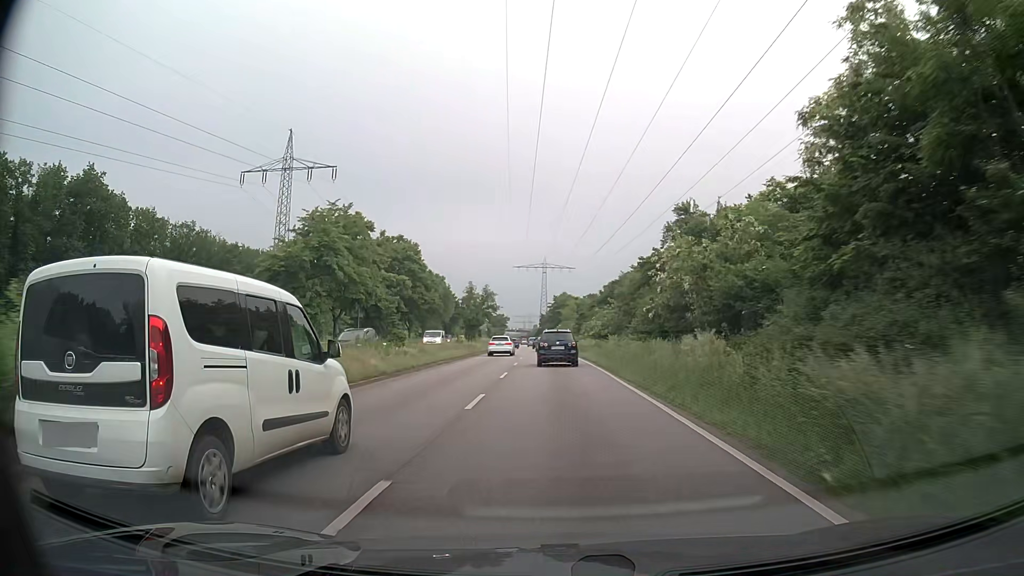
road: primary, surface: asphalt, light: Day
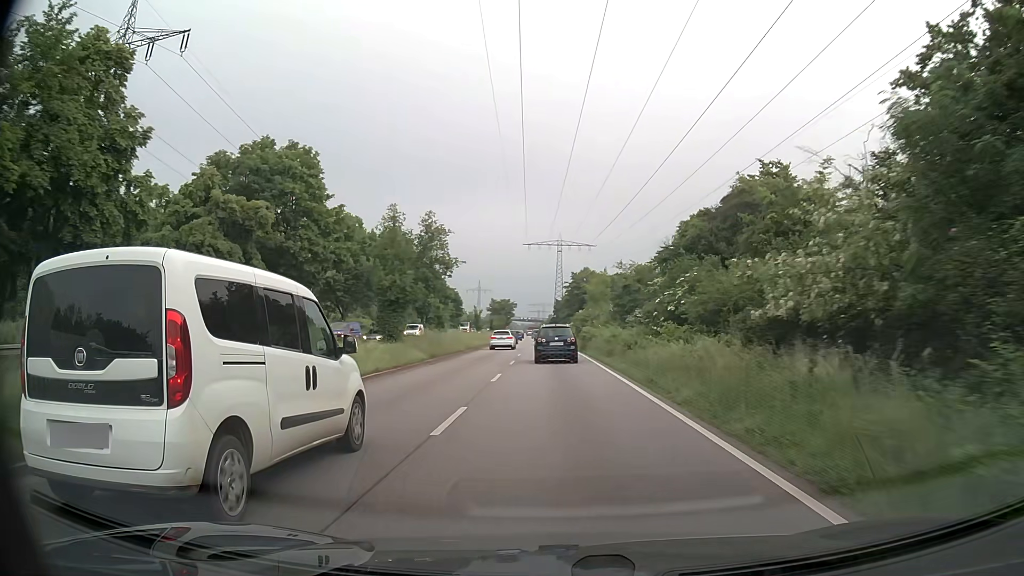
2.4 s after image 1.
(-0.4, +40.0) m; -1°
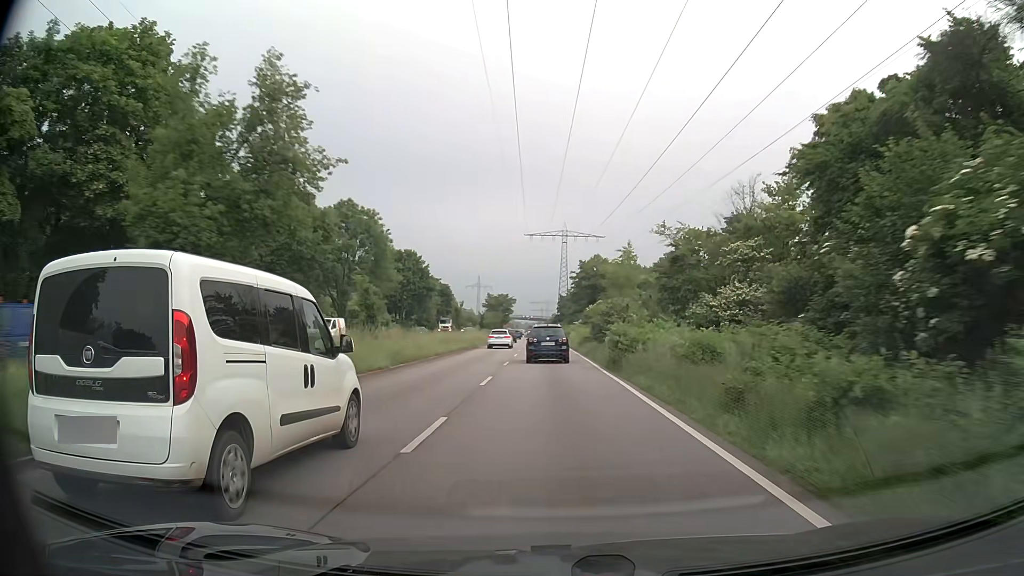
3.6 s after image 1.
(-0.1, +19.5) m; 0°
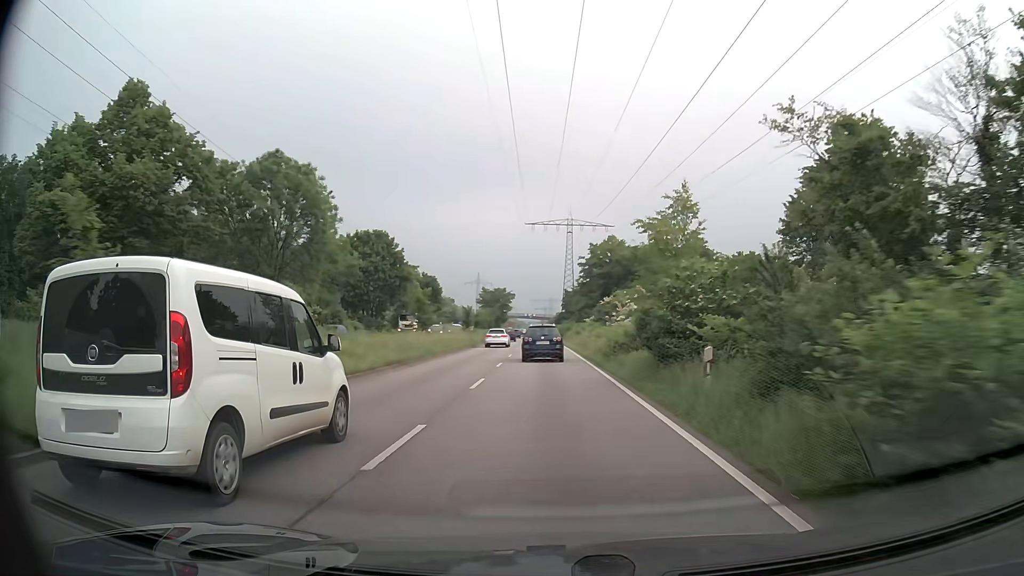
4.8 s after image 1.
(0.0, +19.3) m; 0°
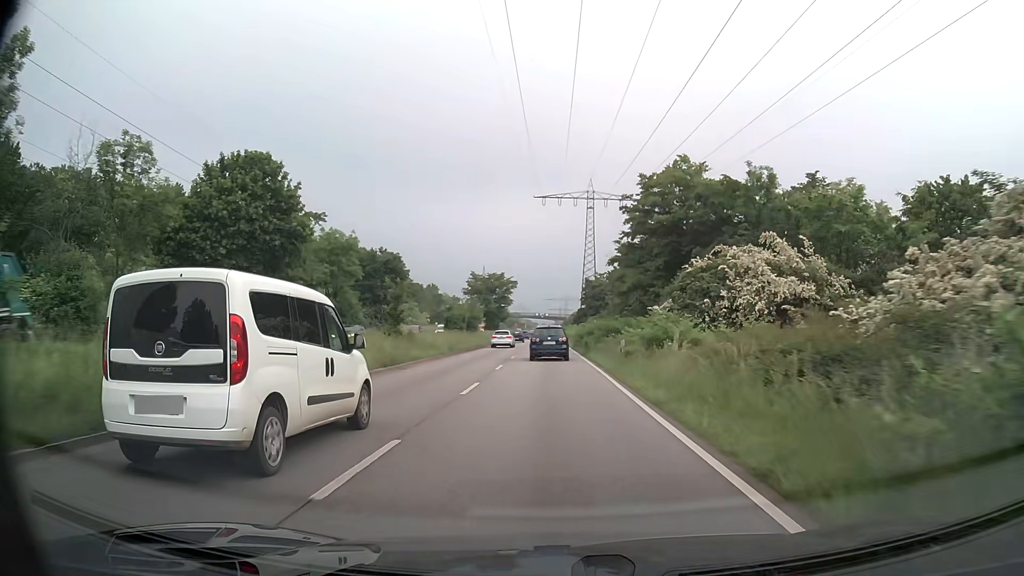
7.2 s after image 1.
(-0.5, +37.8) m; -1°
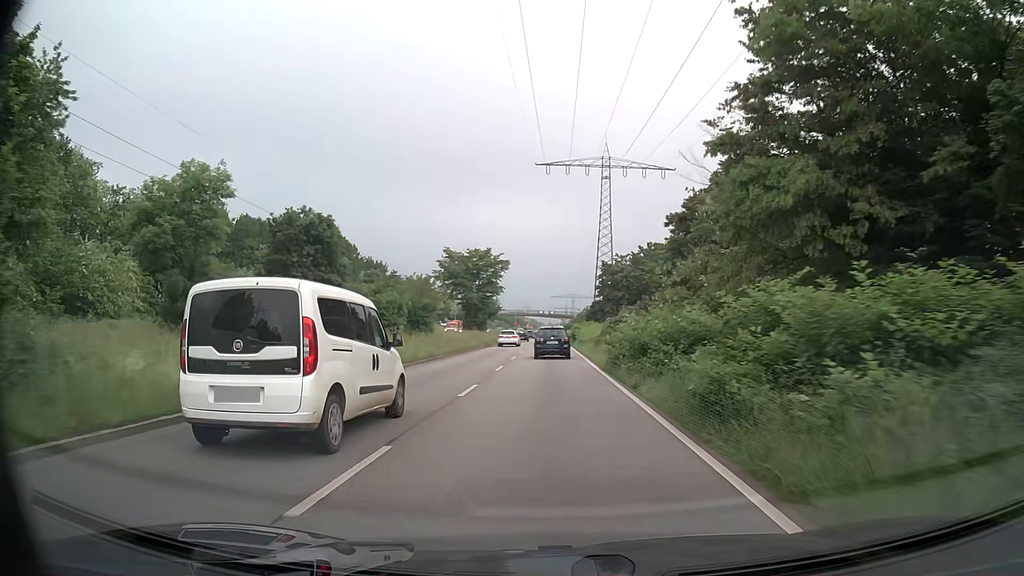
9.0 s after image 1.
(0.0, +27.6) m; 0°
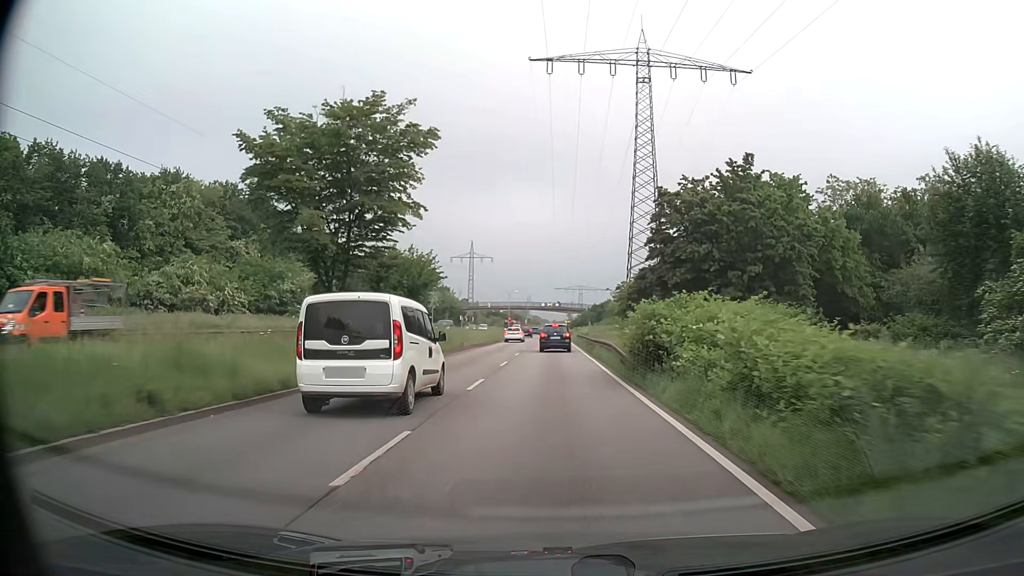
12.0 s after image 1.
(-0.1, +44.2) m; 0°
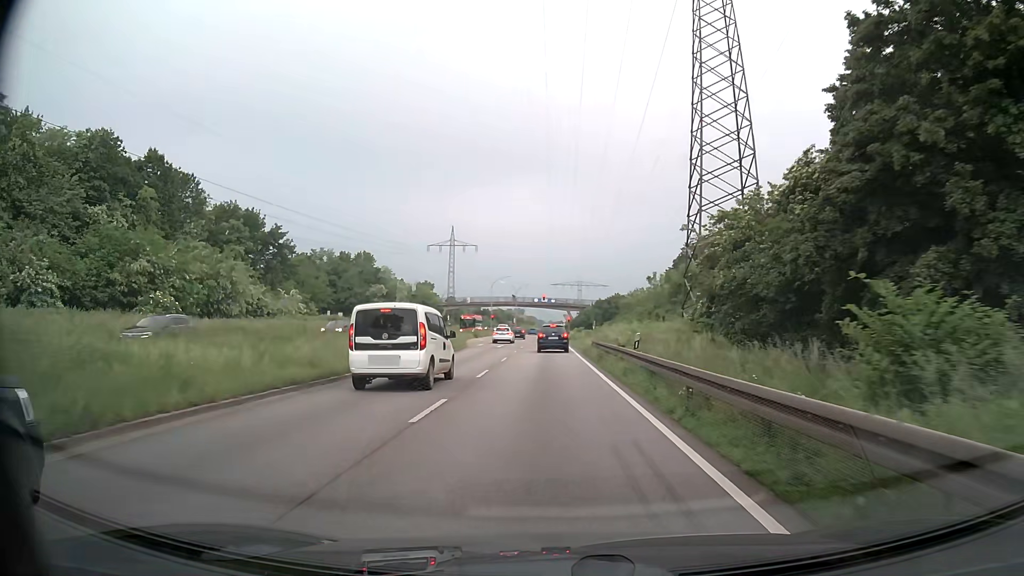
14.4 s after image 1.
(0.0, +32.1) m; 0°
(0, +10) (0, +20) (0, +30) (0, +40) (0, +50) (0, +60) (0, +70) (0, +80) (0, +90) (0, +100) m
